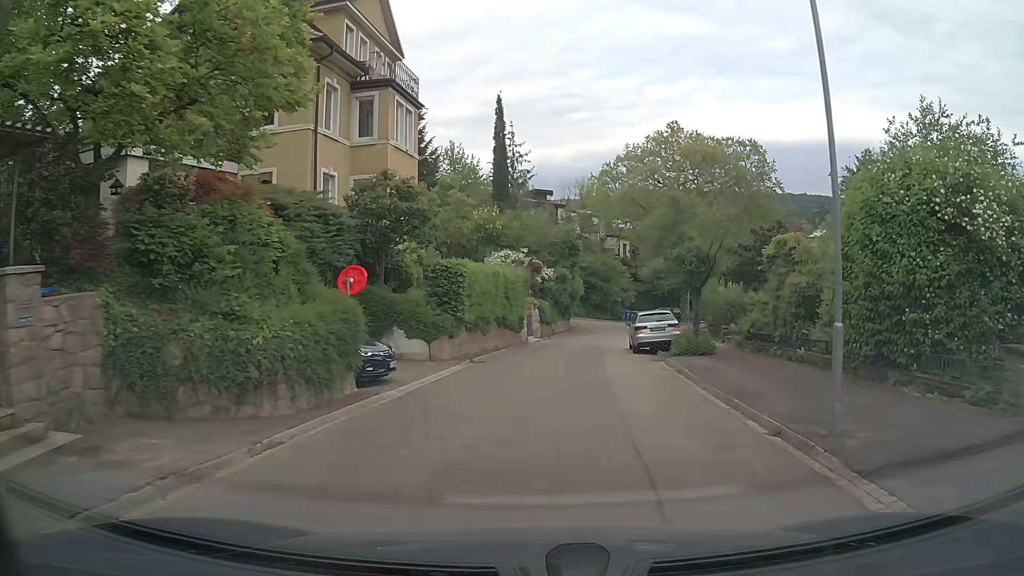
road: residential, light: Day
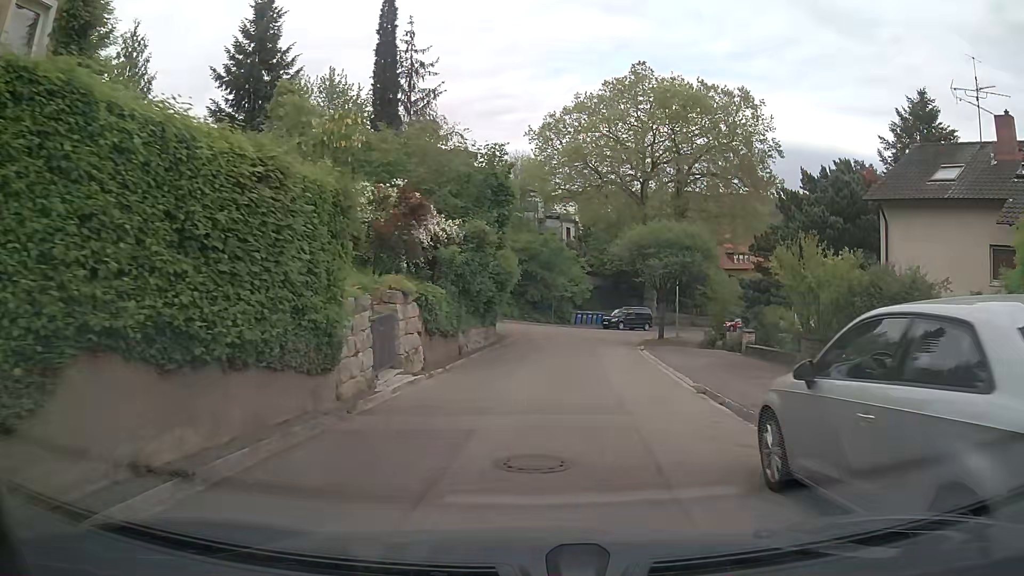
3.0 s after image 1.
(+1.3, +21.2) m; +6°
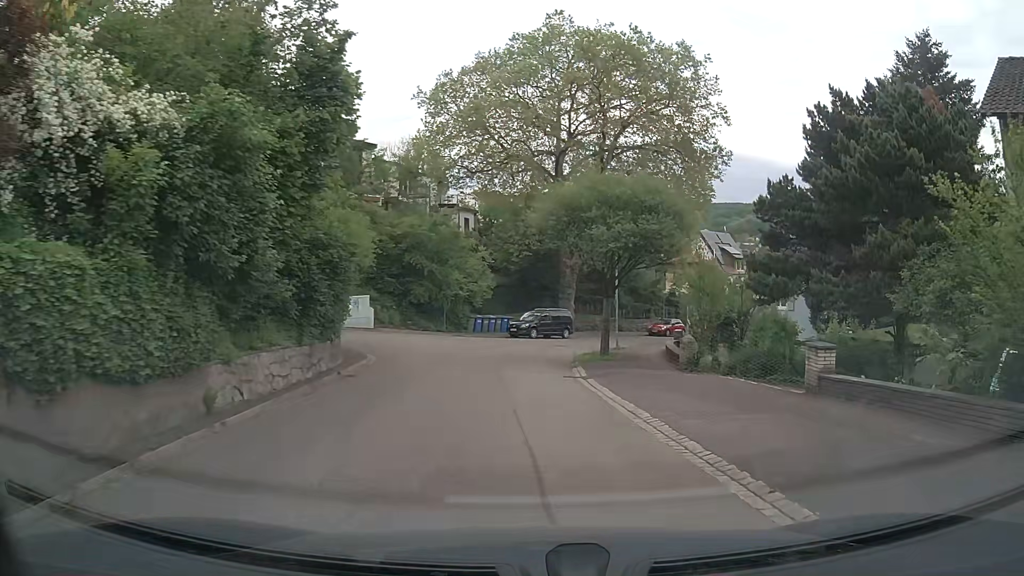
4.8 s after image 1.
(+0.7, +11.9) m; +9°
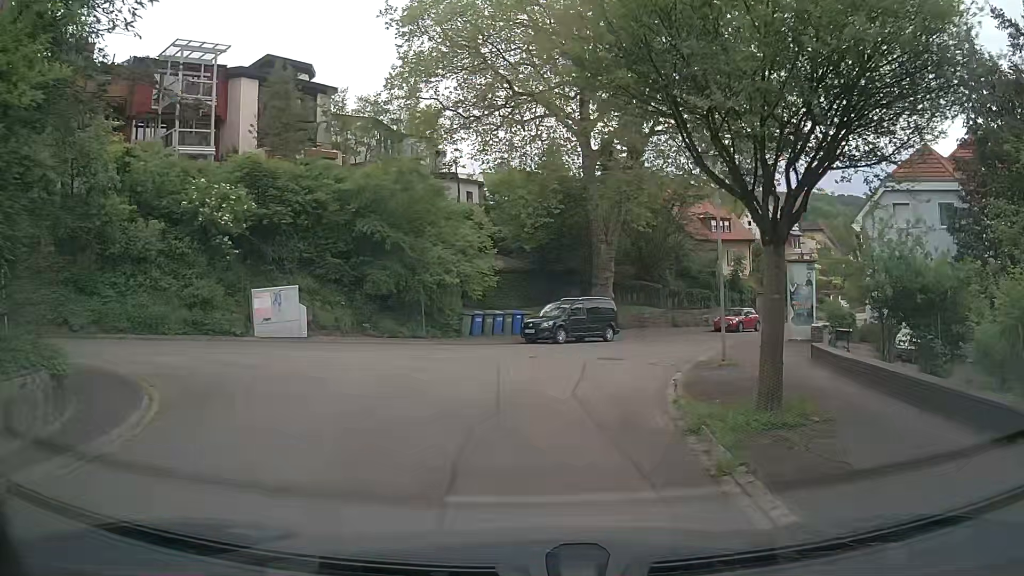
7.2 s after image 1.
(-0.3, +14.0) m; -3°
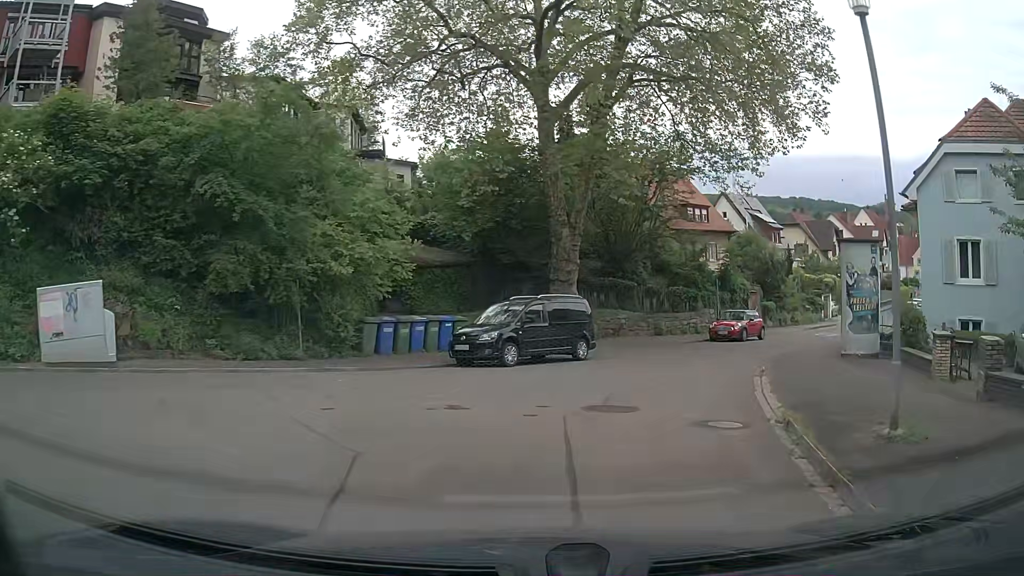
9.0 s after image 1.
(+0.3, +9.3) m; +5°
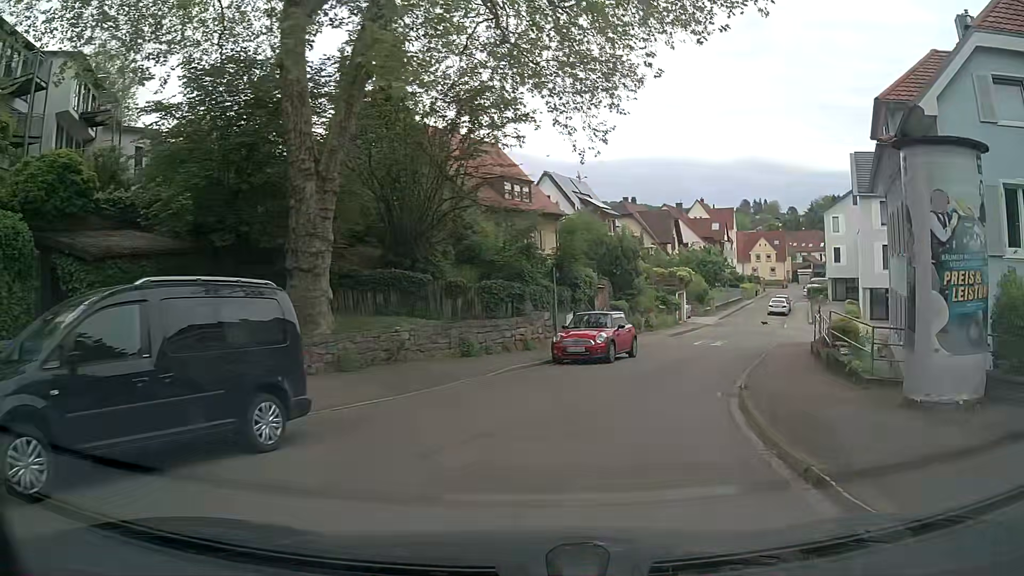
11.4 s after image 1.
(+1.9, +12.1) m; +17°
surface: asphalt
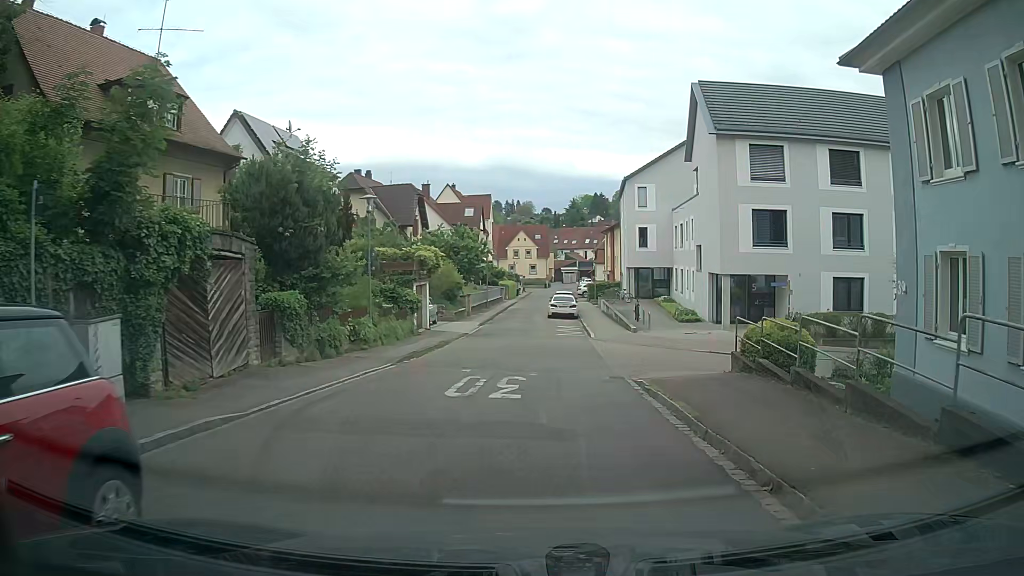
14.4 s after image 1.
(+3.3, +17.2) m; +21°
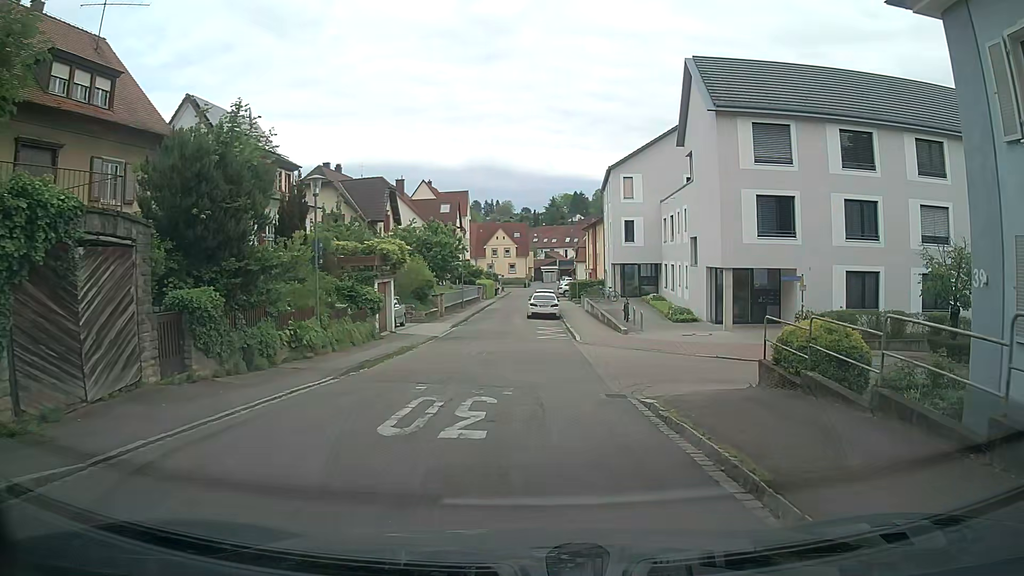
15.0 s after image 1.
(+0.1, +3.4) m; +4°
(0, +10) (-1, +20) (-2, +30) (-3, +40) (-3, +50) (-2, +60) (-2, +70) (-2, +80) (-2, +90) (-2, +100) m
